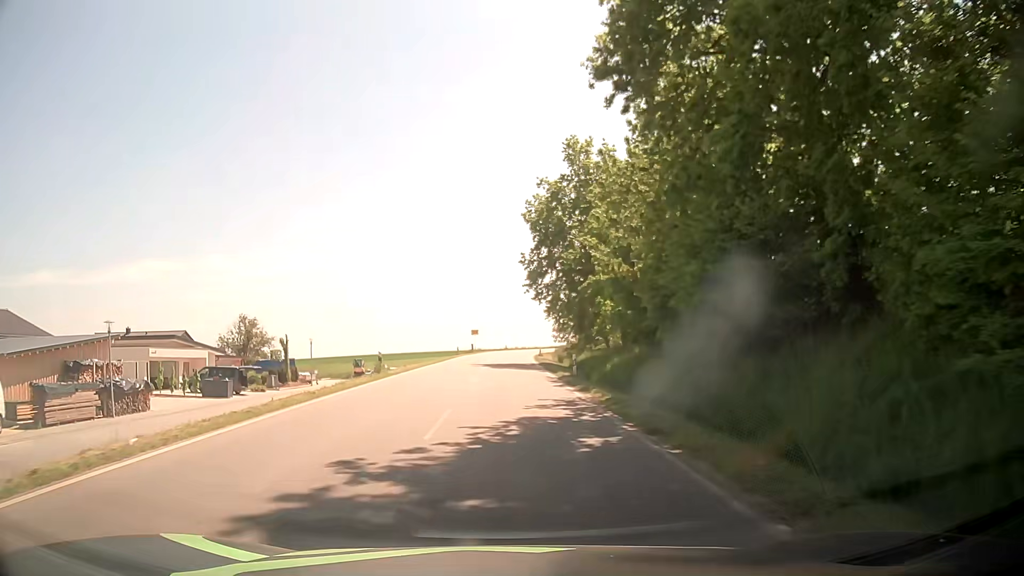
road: tertiary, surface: asphalt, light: Day
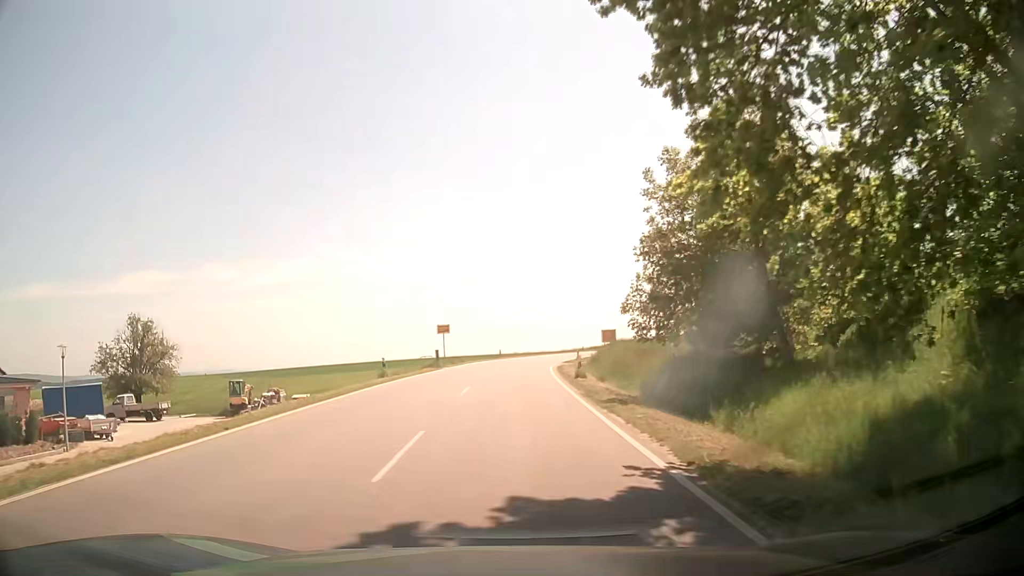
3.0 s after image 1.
(-0.1, +38.3) m; 0°
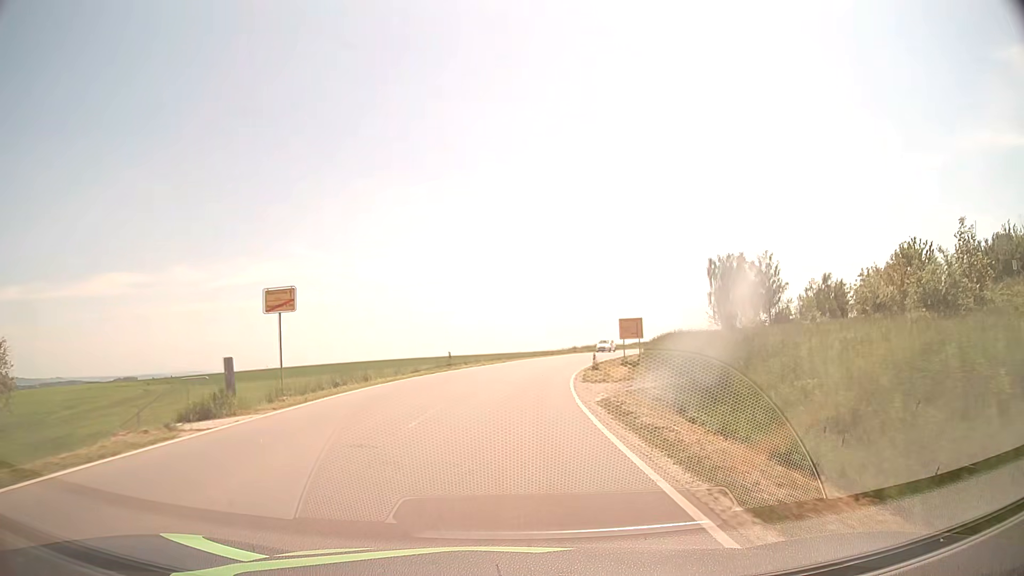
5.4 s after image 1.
(+0.6, +31.3) m; +3°
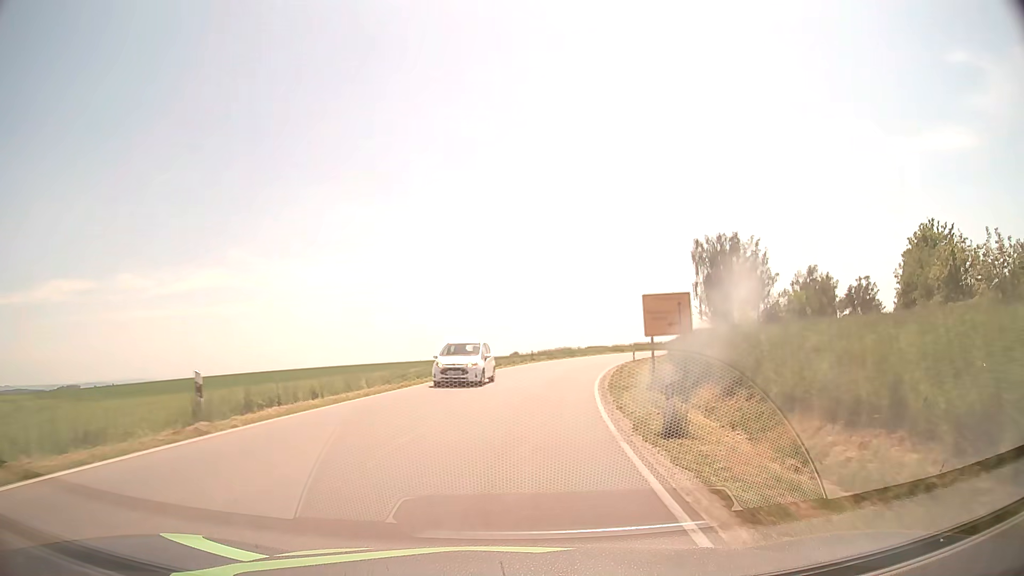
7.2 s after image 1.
(+1.1, +26.1) m; +5°
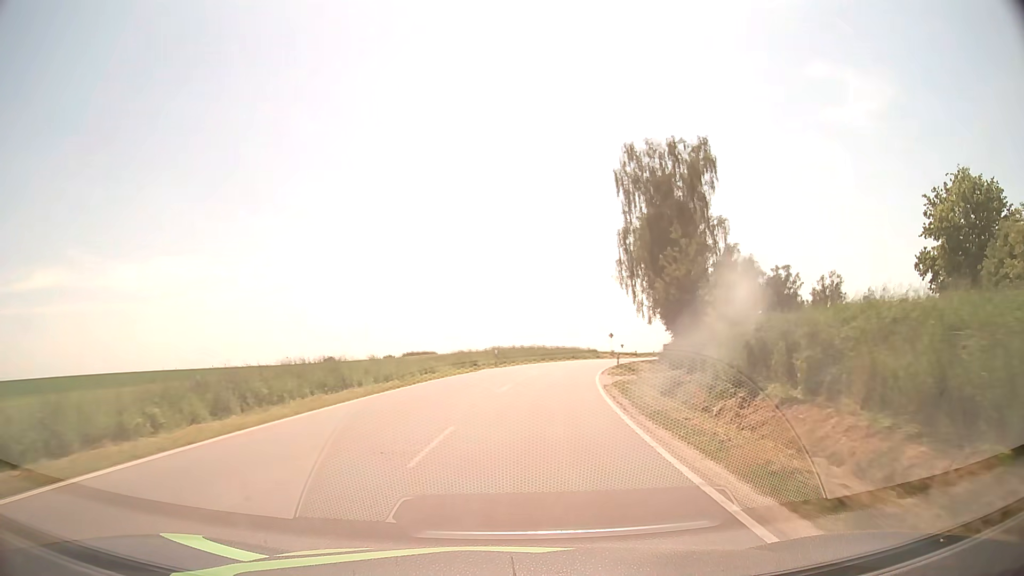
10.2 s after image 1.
(+5.9, +48.4) m; +15°
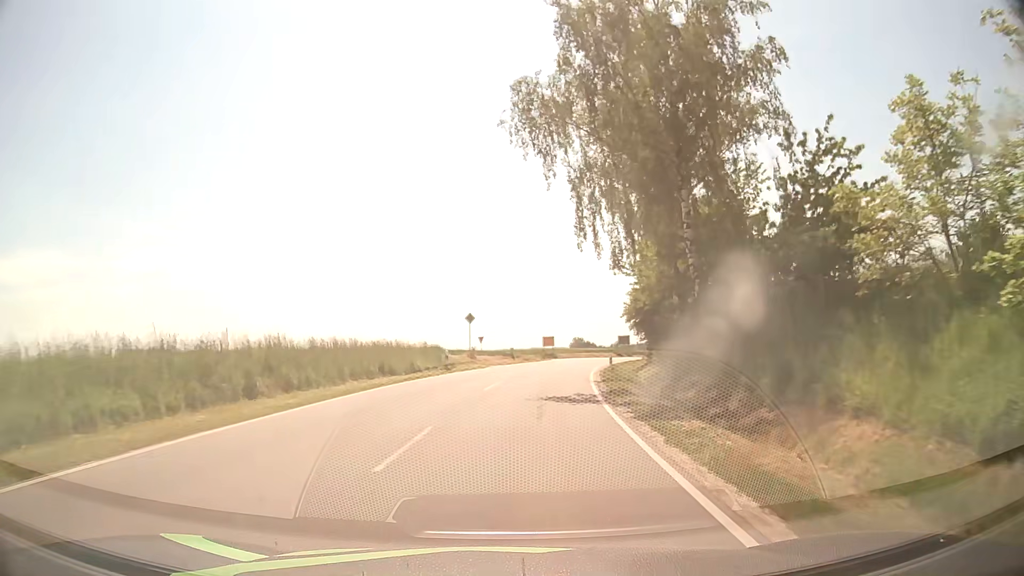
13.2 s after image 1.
(+5.6, +47.1) m; +13°
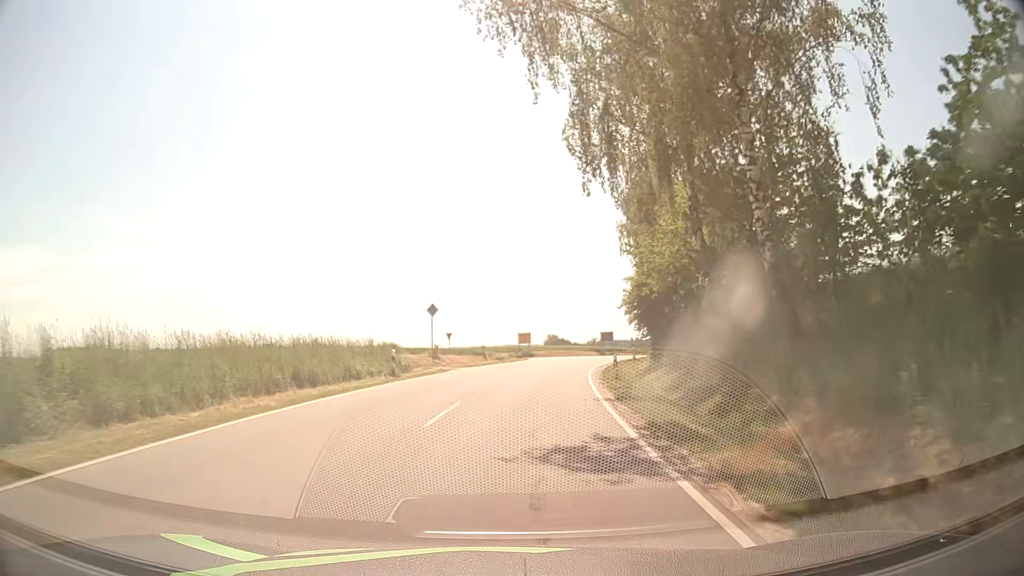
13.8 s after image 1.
(+0.2, +8.2) m; +3°
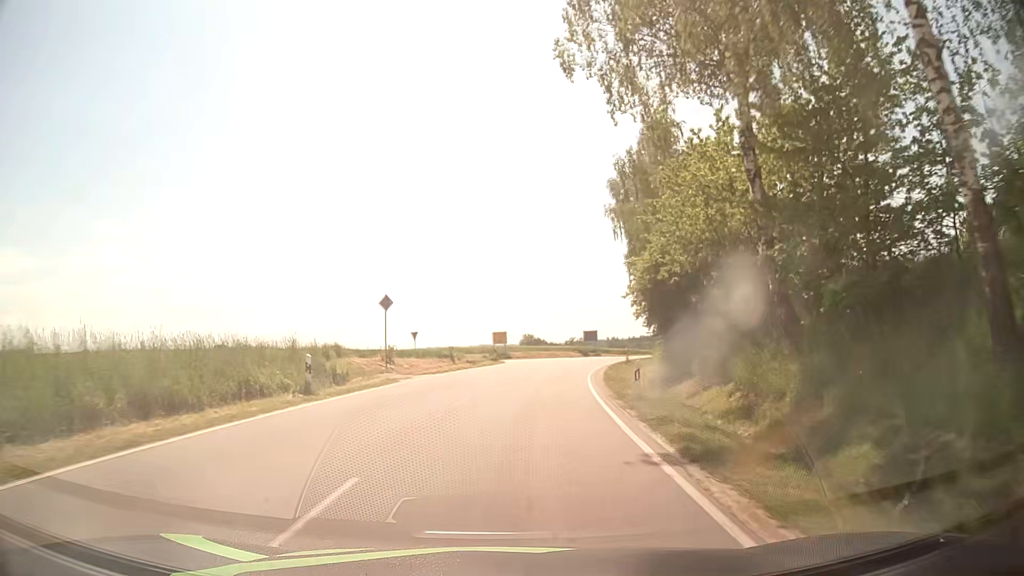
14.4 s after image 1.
(+0.1, +7.7) m; +2°
(0, +10) (+1, +20) (+2, +30) (+4, +40) (+6, +49) (+5, +59) (-3, +66) (-12, +69) (-21, +74) (-29, +79) m
